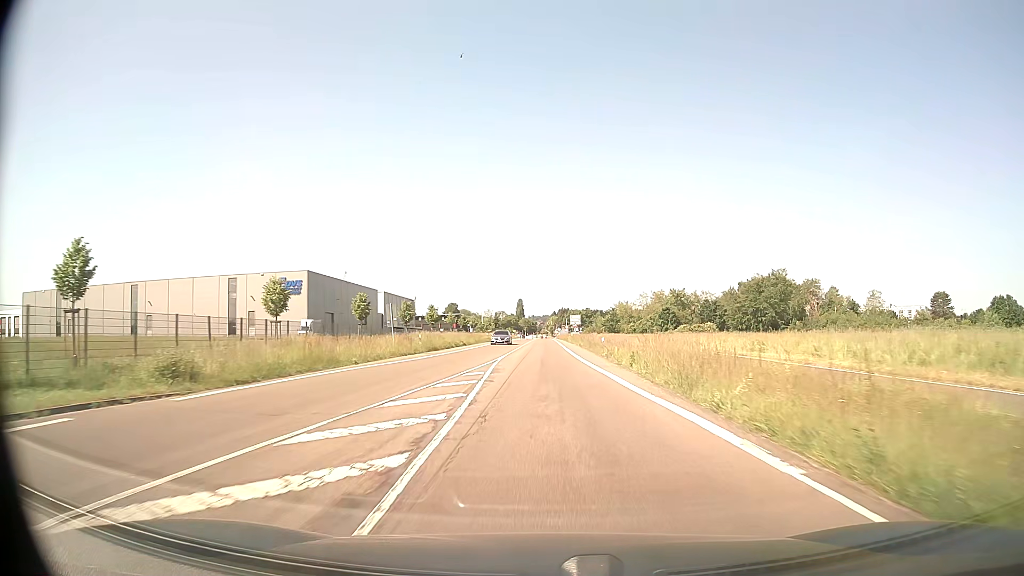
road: secondary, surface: asphalt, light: Day
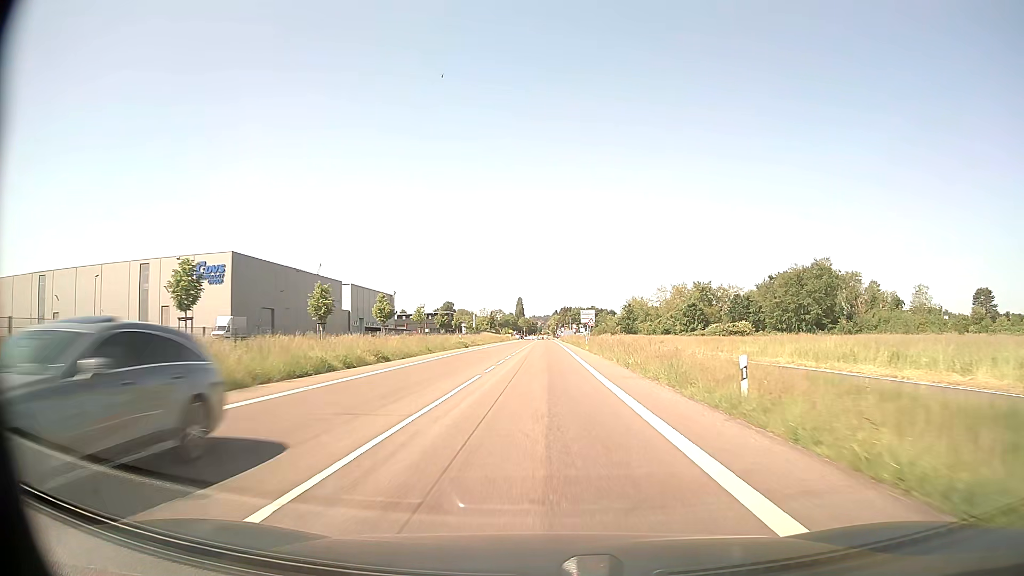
(0.0, +31.1) m; 0°
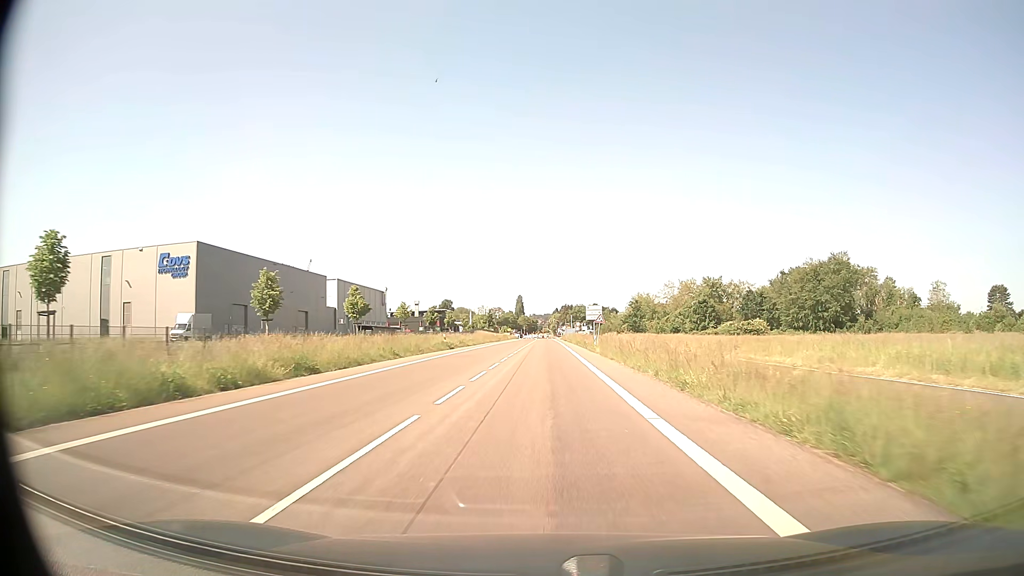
(0.0, +10.2) m; 0°
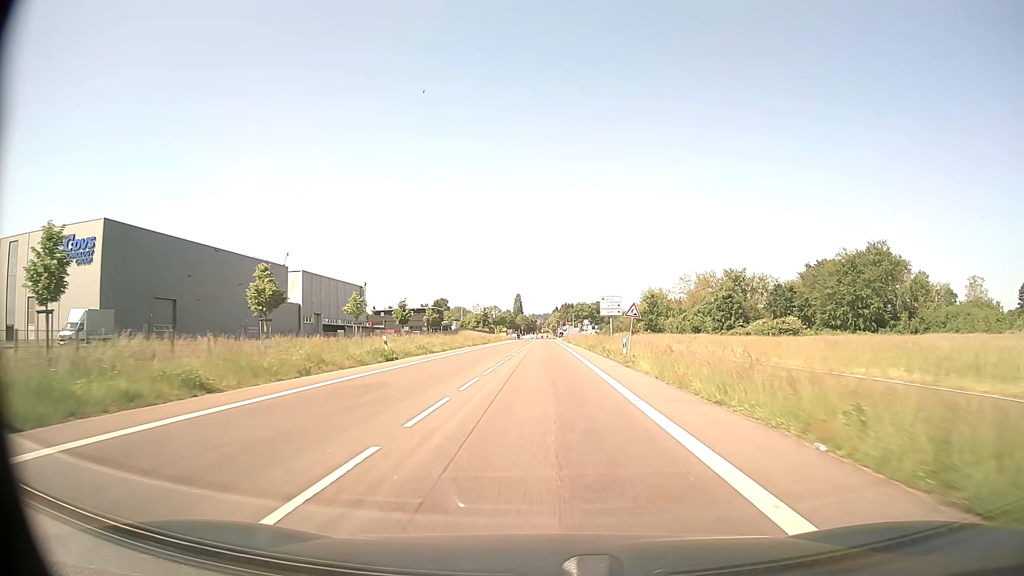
(0.0, +20.0) m; 0°
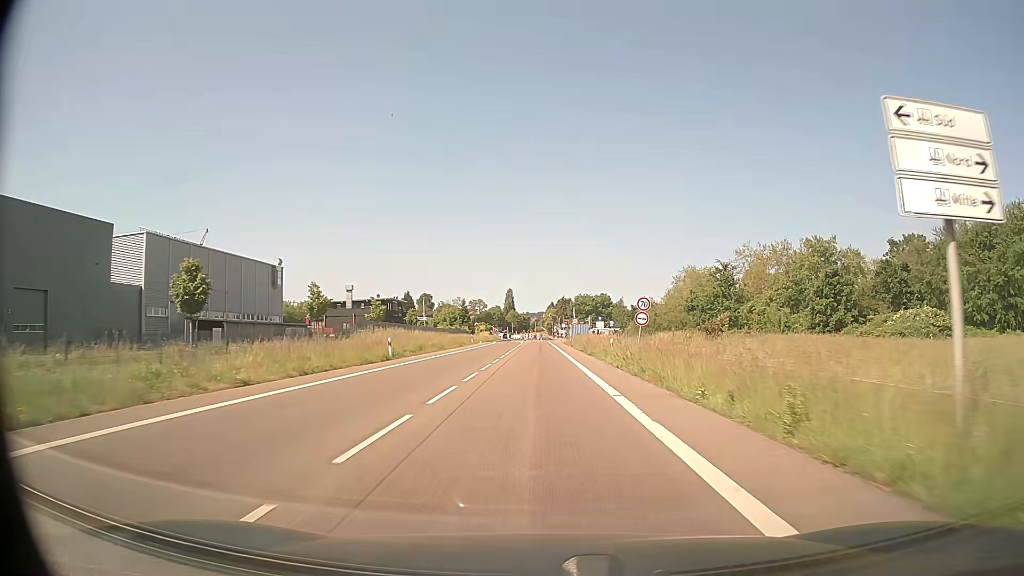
(+0.3, +48.2) m; +1°
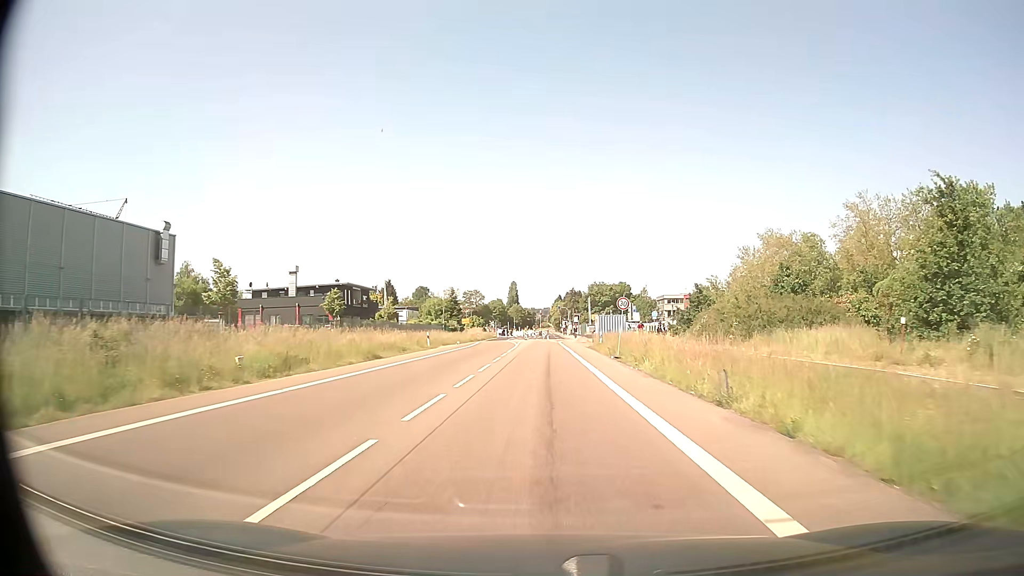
(-0.3, +36.8) m; -1°
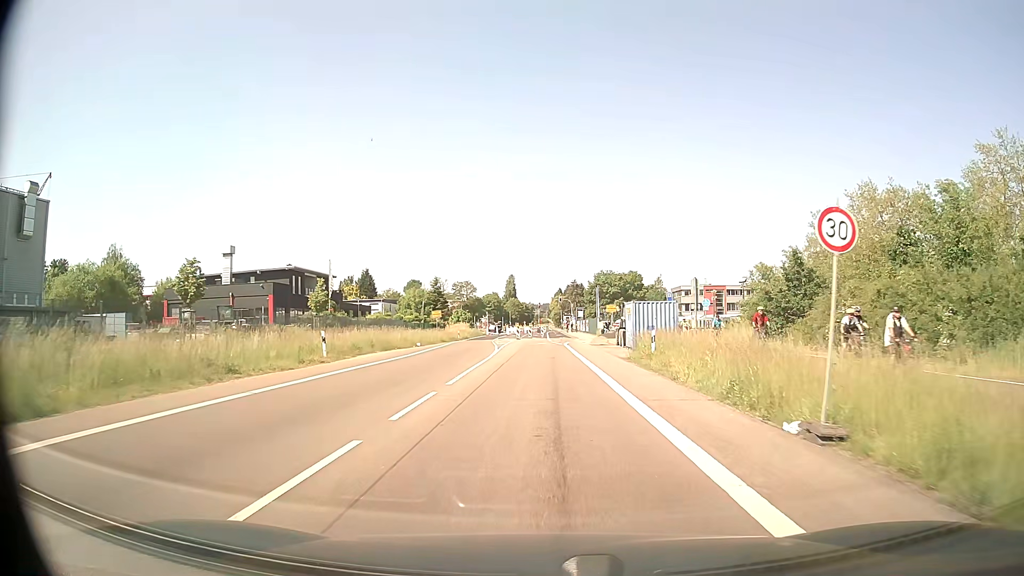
(0.0, +23.1) m; 0°
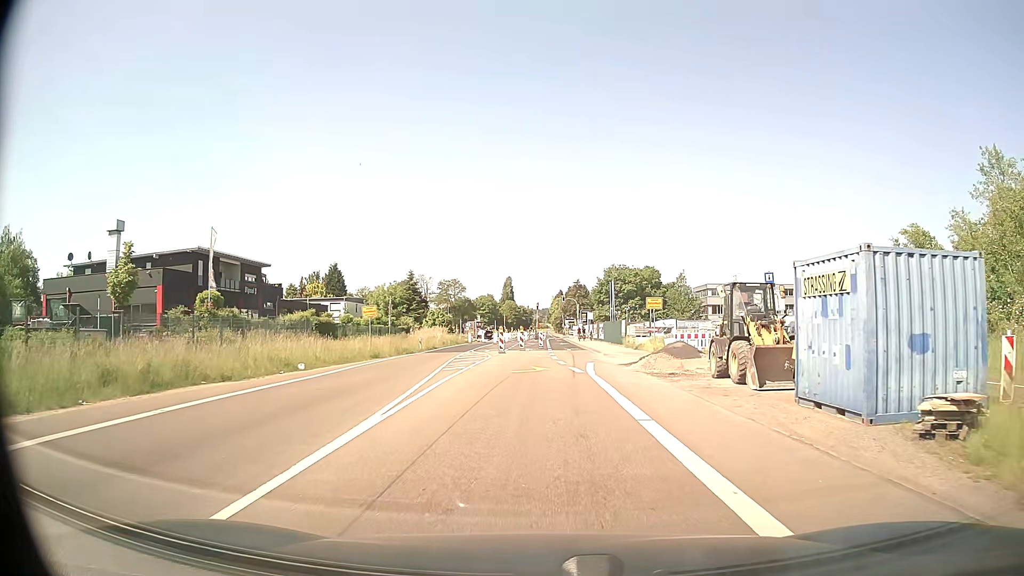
(0.0, +25.6) m; 0°
